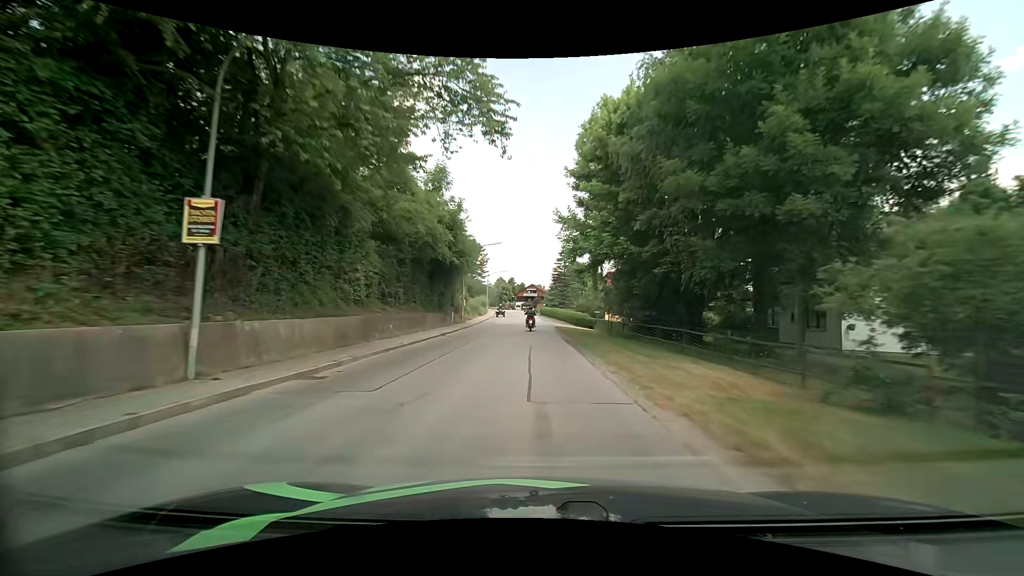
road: secondary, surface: asphalt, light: Day
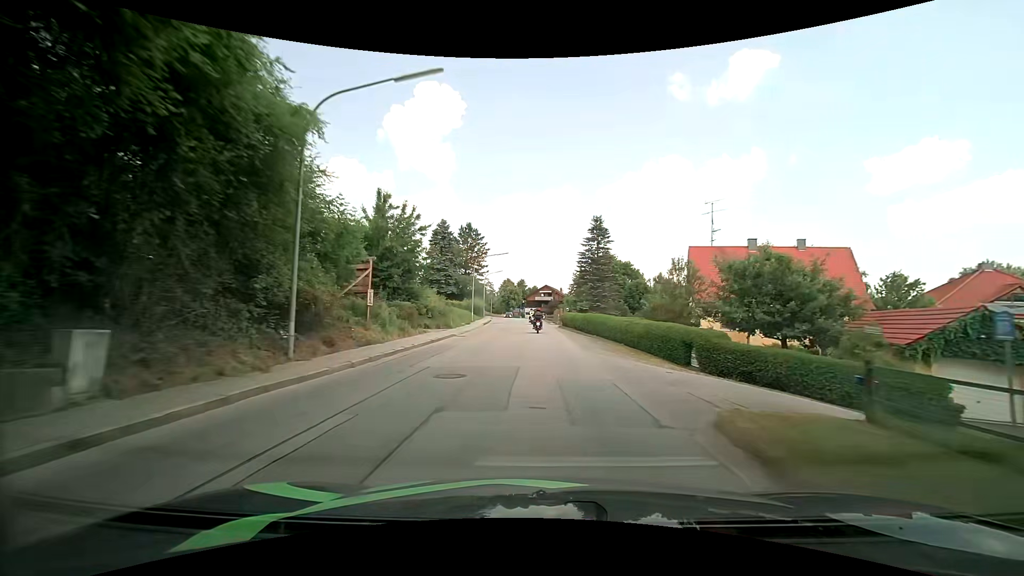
(-0.7, +34.8) m; -2°
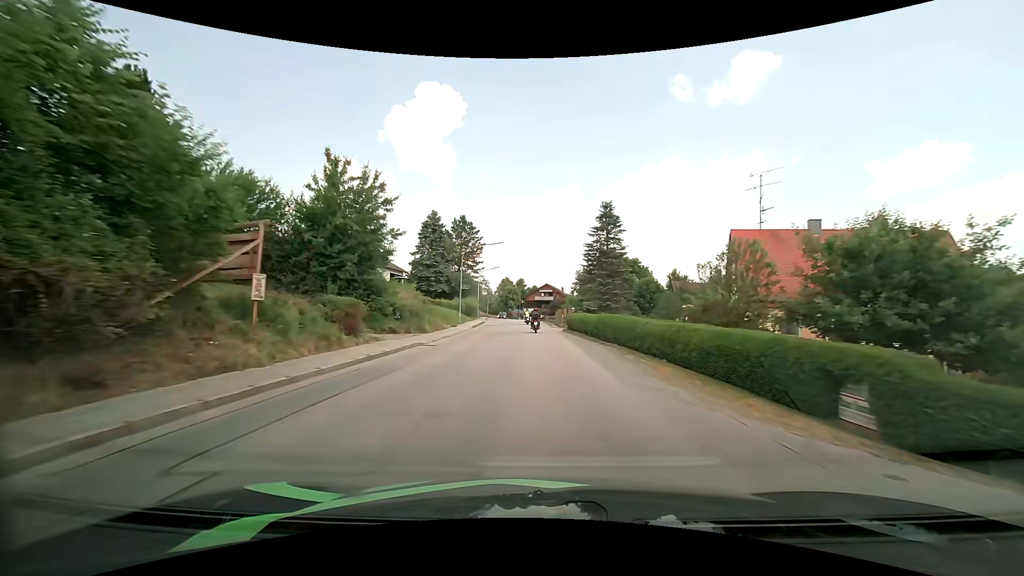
(0.0, +8.5) m; 0°
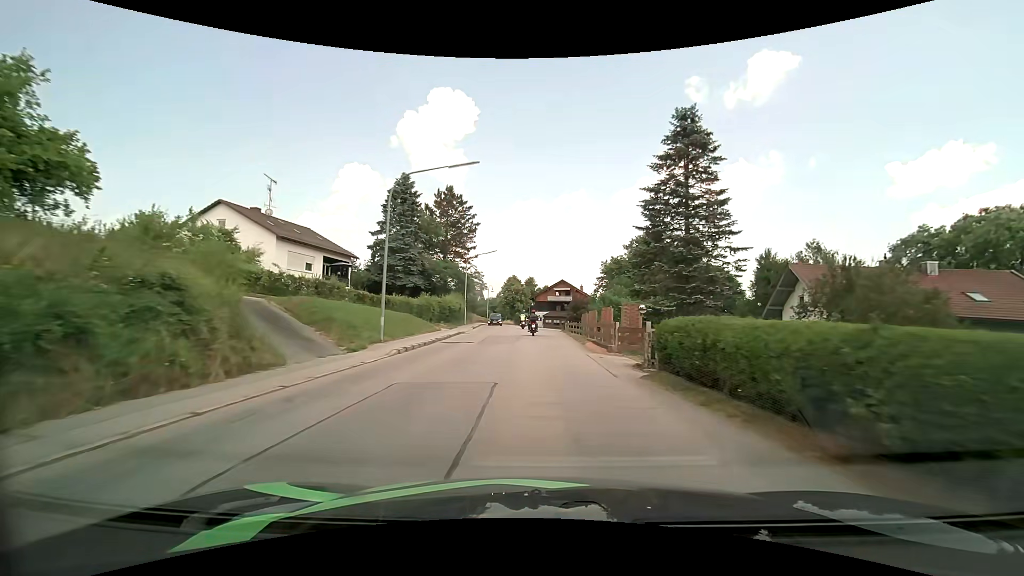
(-0.2, +25.1) m; -1°
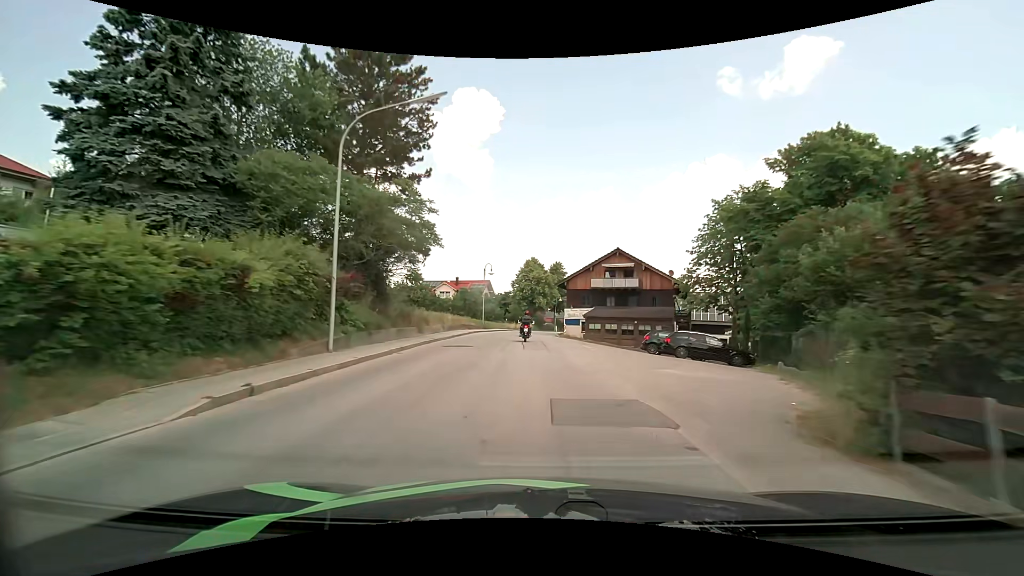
(-0.7, +40.2) m; -3°
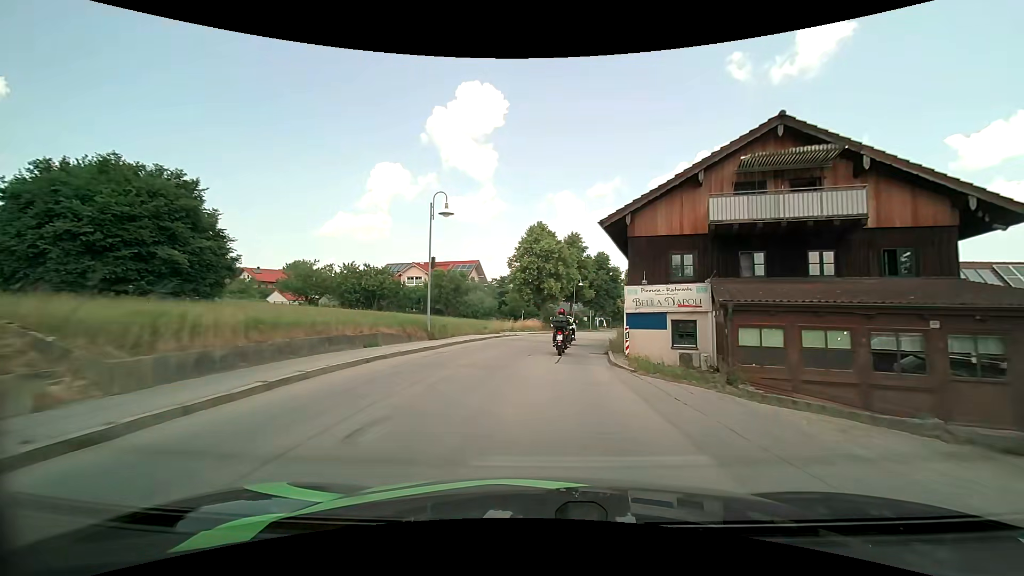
(-0.5, +29.9) m; -1°
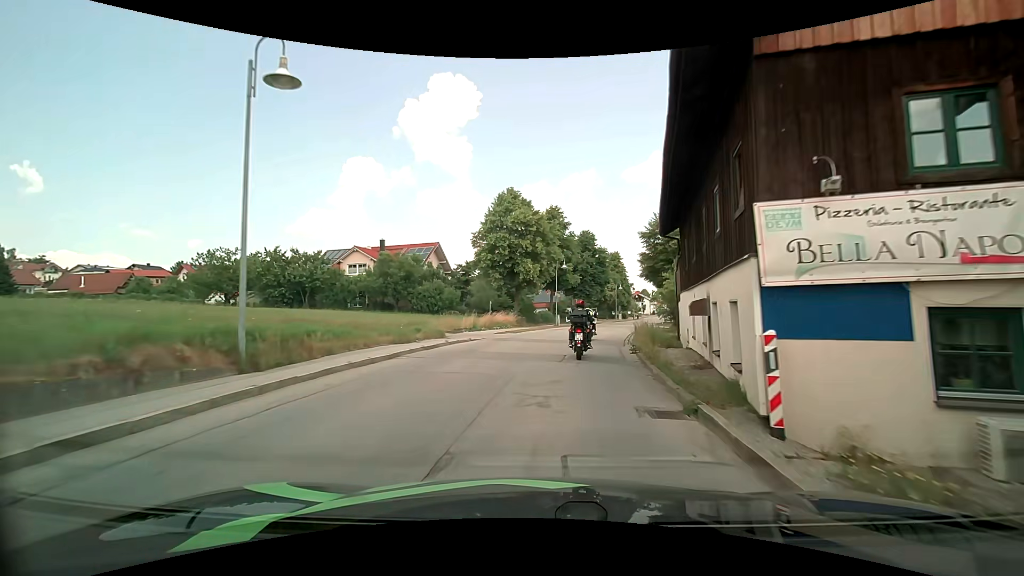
(+0.4, +13.0) m; +3°
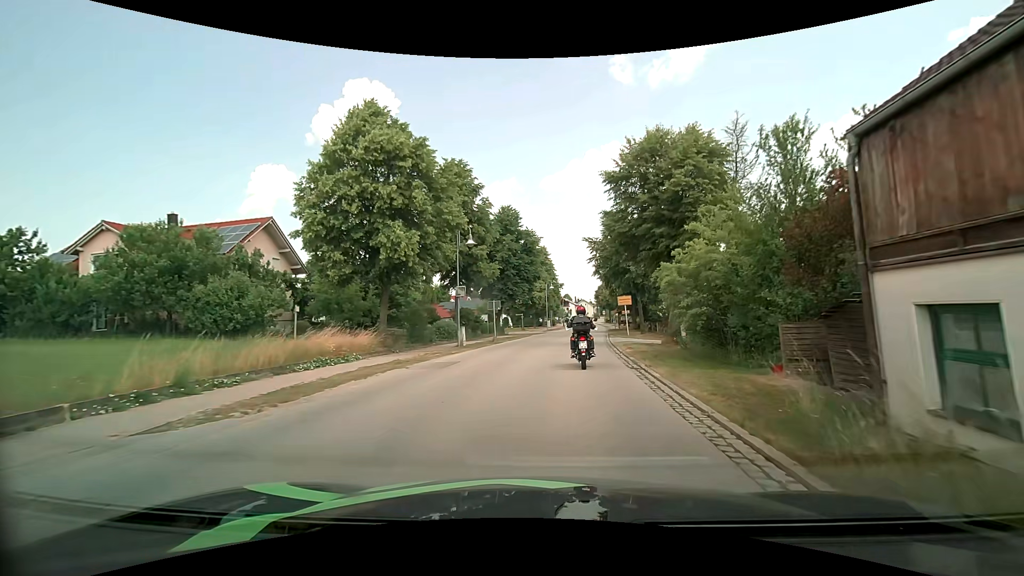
(+1.6, +21.3) m; +9°
(0, +10) (+1, +20) (+2, +30) (+3, +40) (+4, +50) (+5, +60) (+7, +70) (+8, +80) (+9, +90) (+10, +99) m
